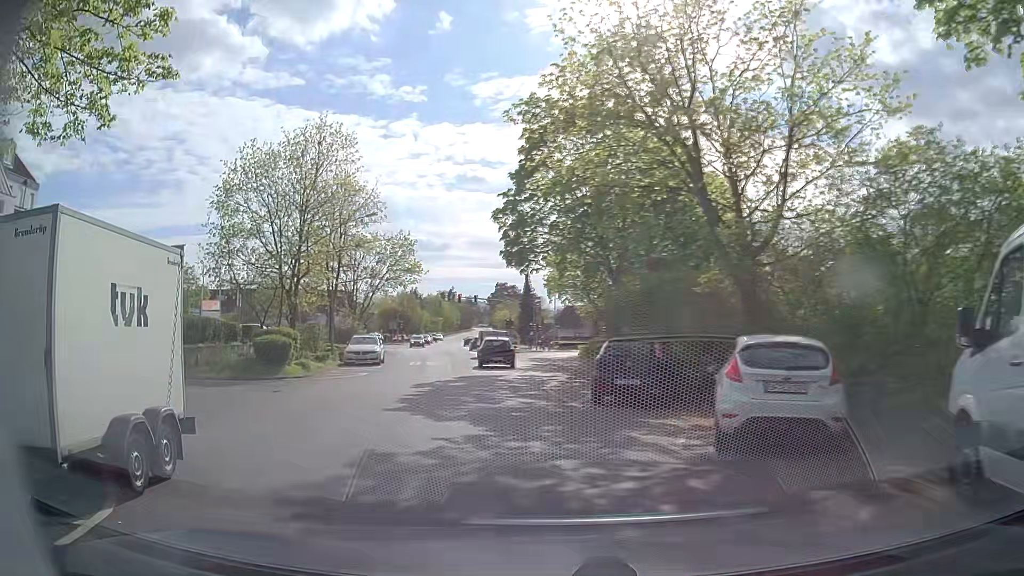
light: Day
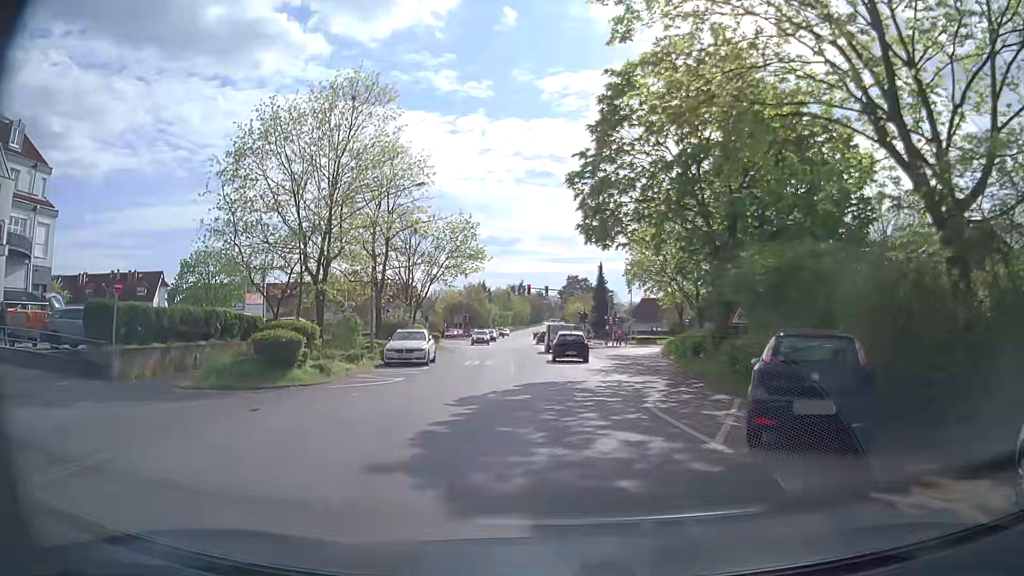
(-0.7, +6.3) m; -8°
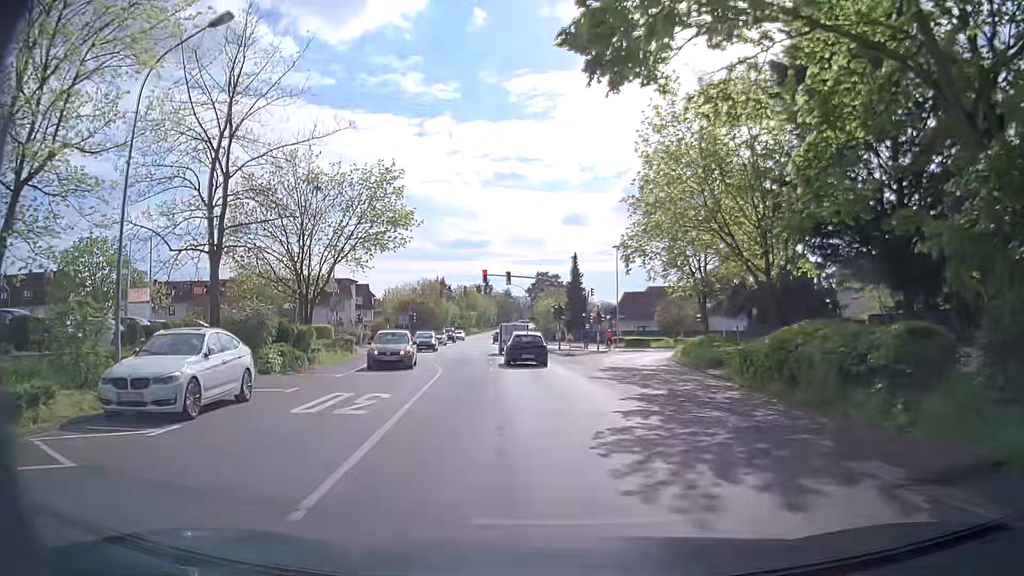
(+0.3, +17.4) m; +3°
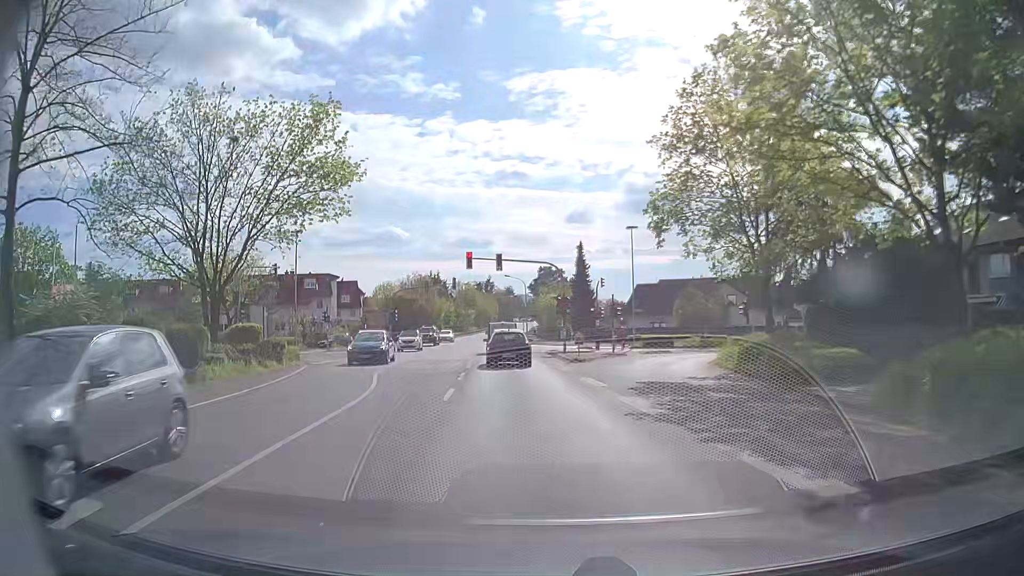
(0.0, +10.6) m; -1°
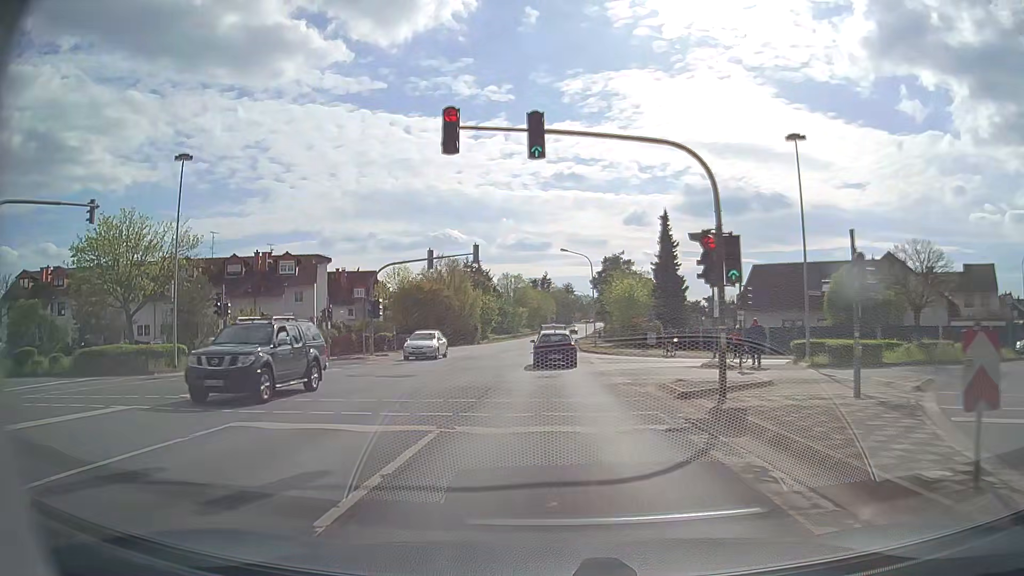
(-1.4, +26.3) m; -5°
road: residential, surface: asphalt
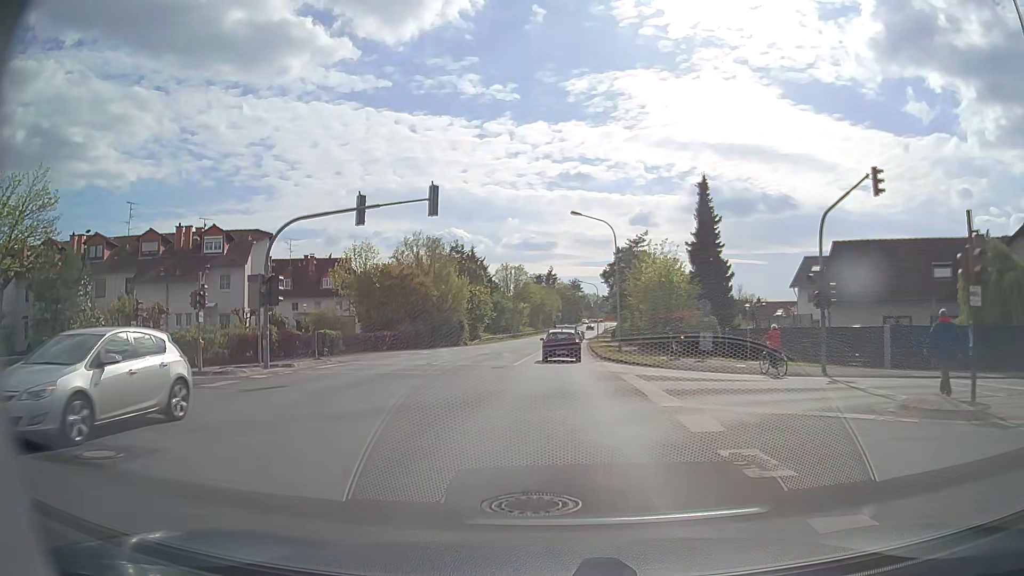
(+0.1, +16.0) m; 0°
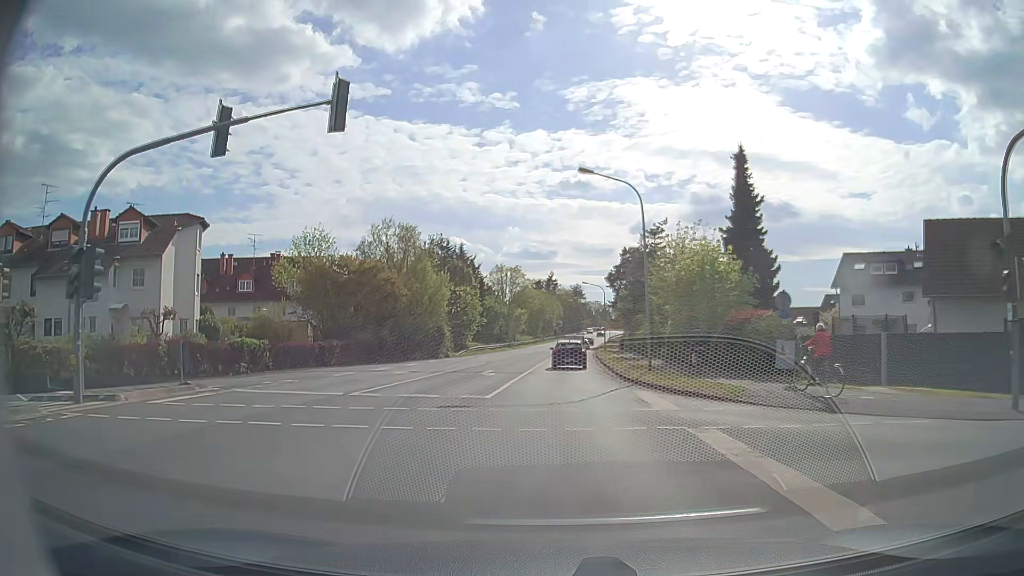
(+0.1, +11.4) m; +1°
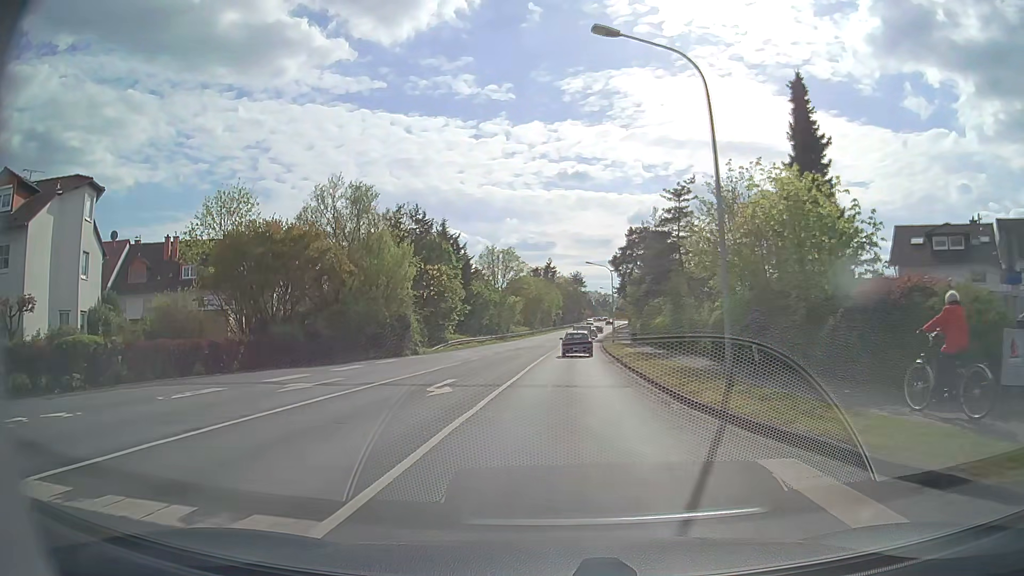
(0.0, +11.8) m; +1°
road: unclassified
(0, +10) (0, +20) (0, +30) (+1, +40) (+1, +50) (+2, +60) (+2, +70) (+3, +80) (+3, +90) (+4, +100) m
